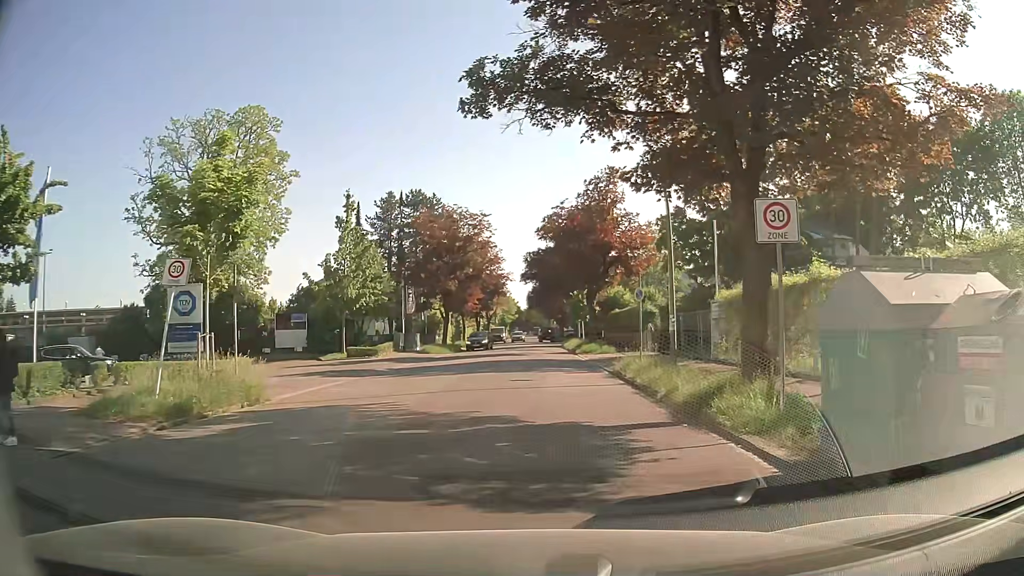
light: Day
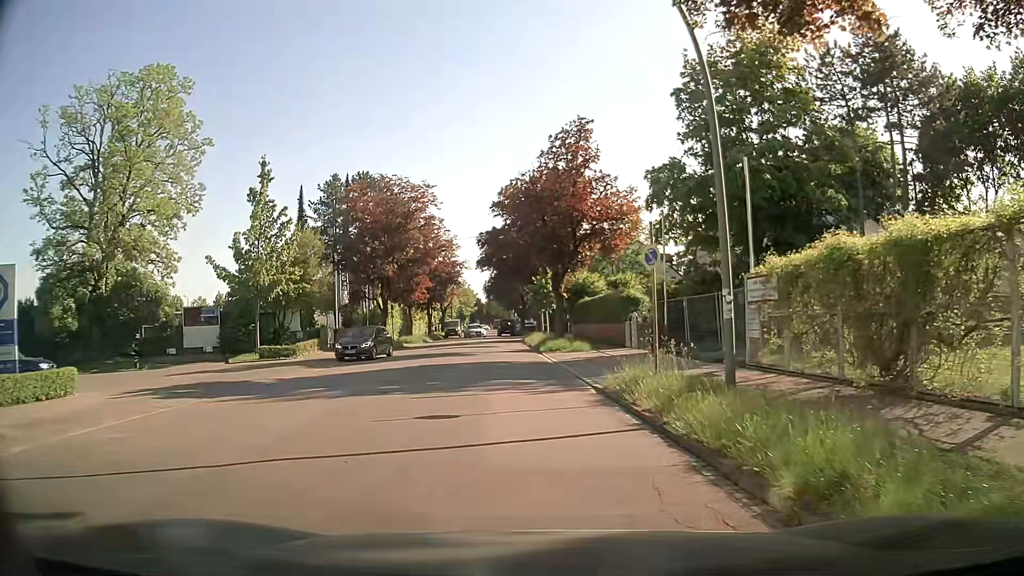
(+0.3, +9.0) m; +3°
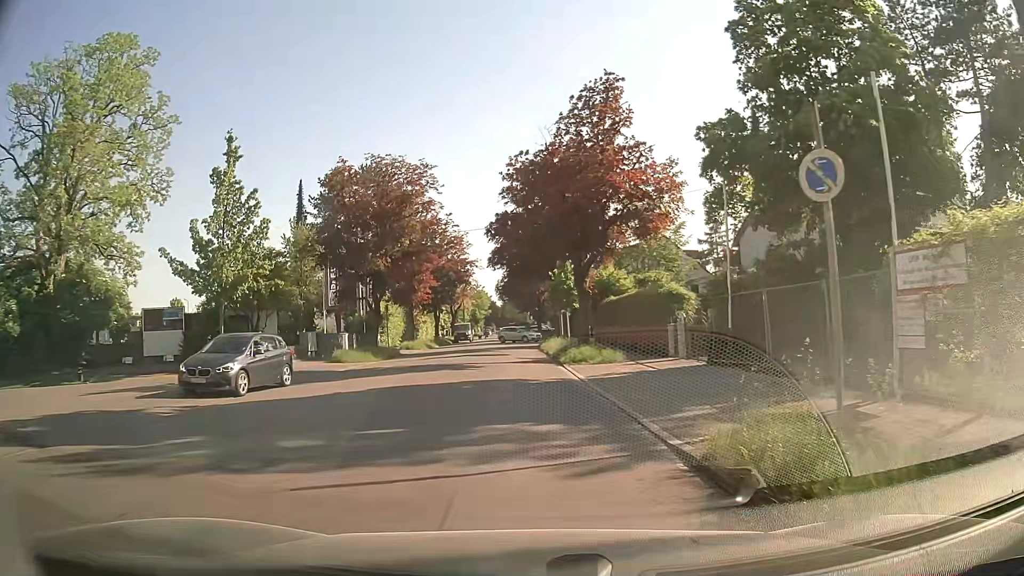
(0.0, +6.8) m; 0°
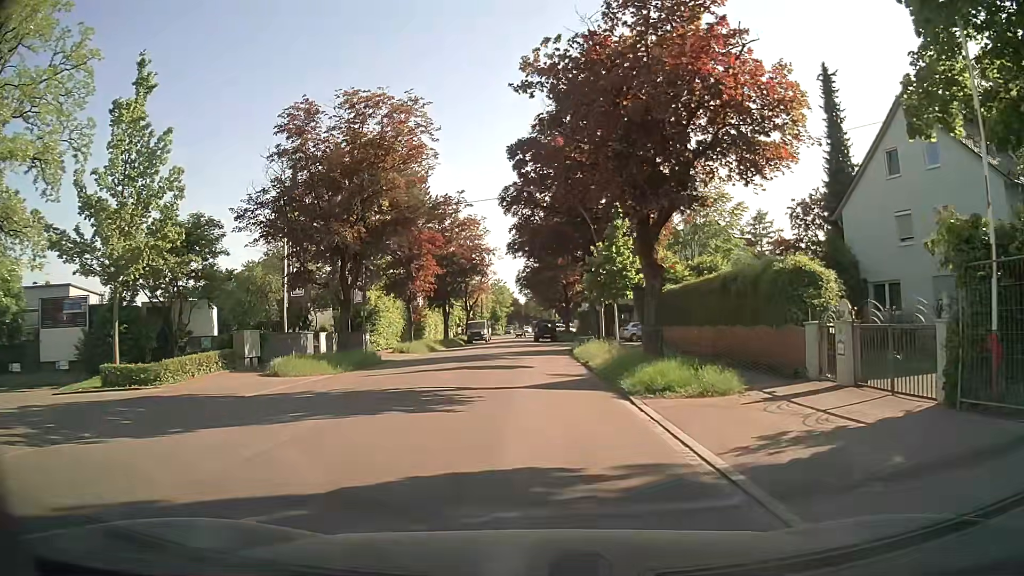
(-0.4, +11.3) m; -2°
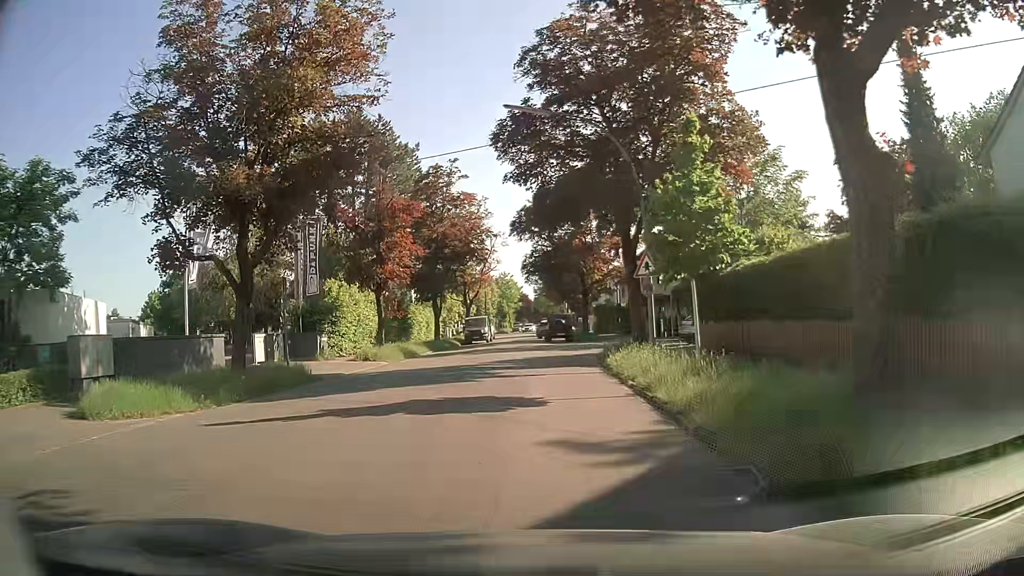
(-0.1, +10.8) m; 0°
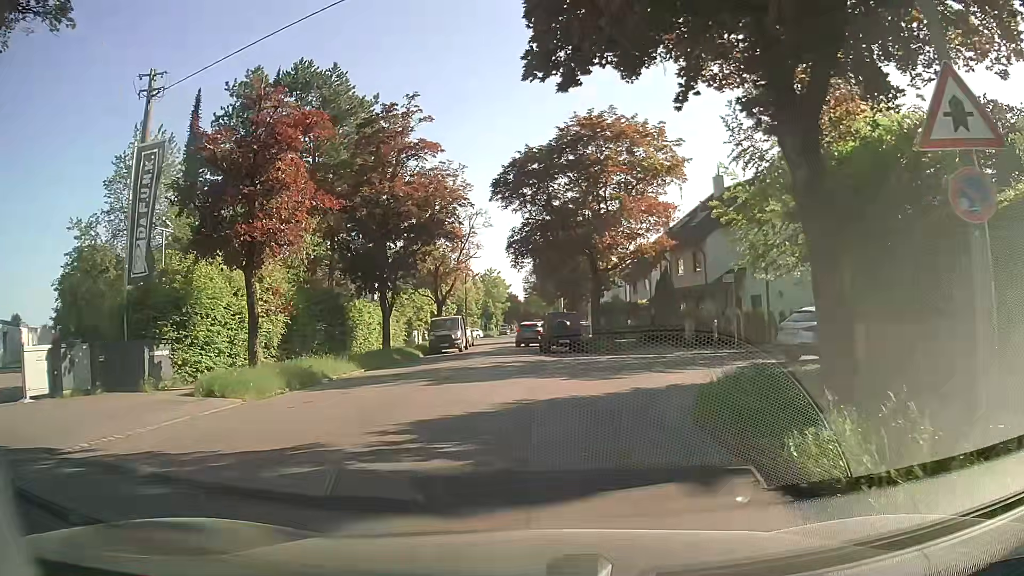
(-0.3, +14.8) m; 0°
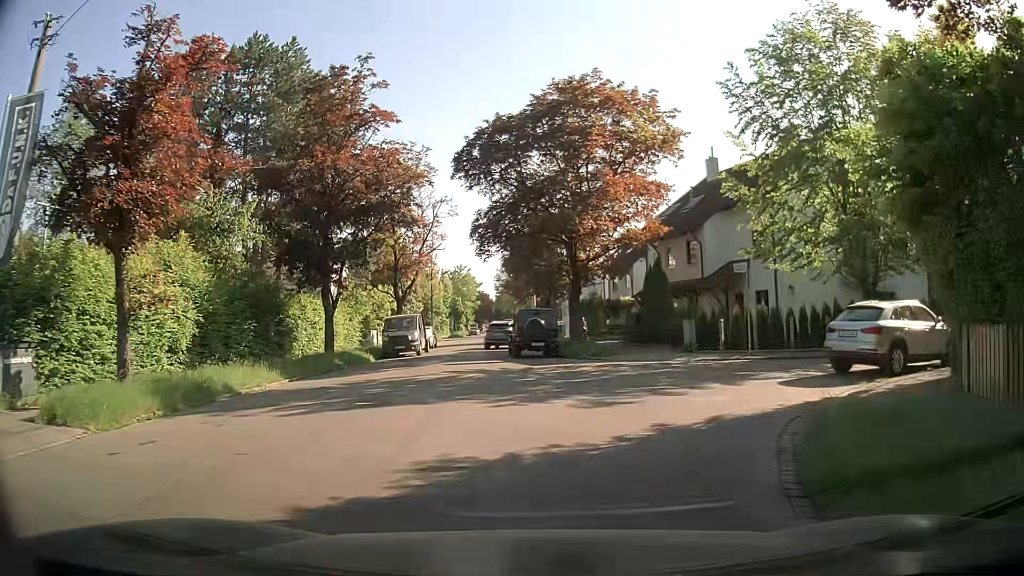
(+0.1, +5.2) m; +2°
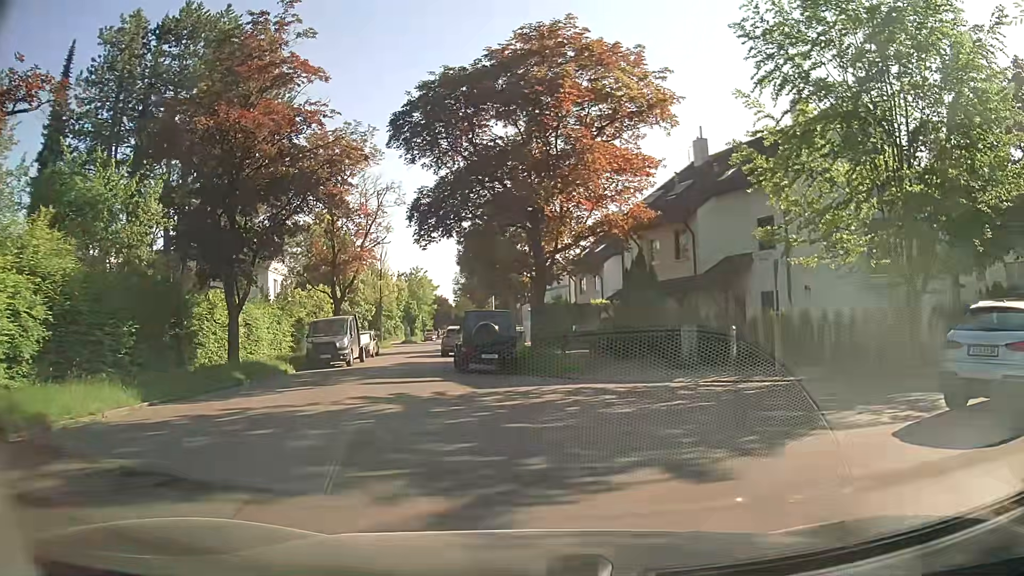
(+0.2, +6.1) m; +4°
